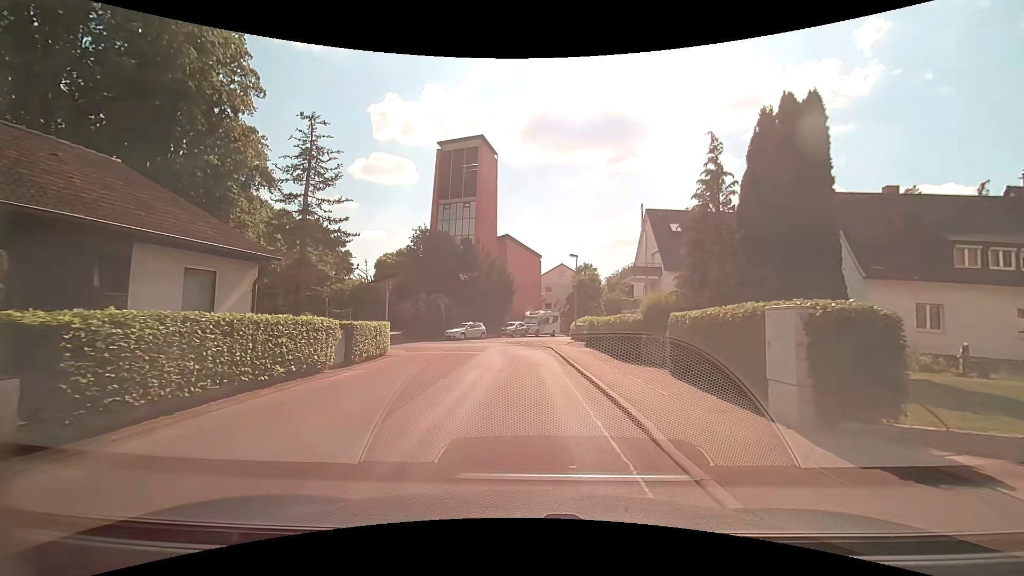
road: residential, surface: asphalt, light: Day
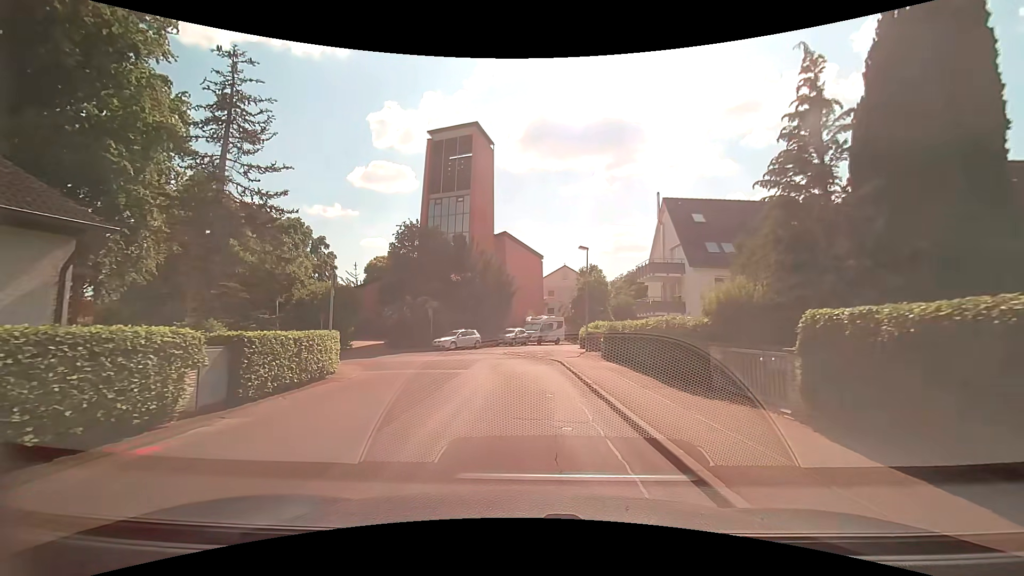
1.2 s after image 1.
(-0.1, +5.9) m; -2°
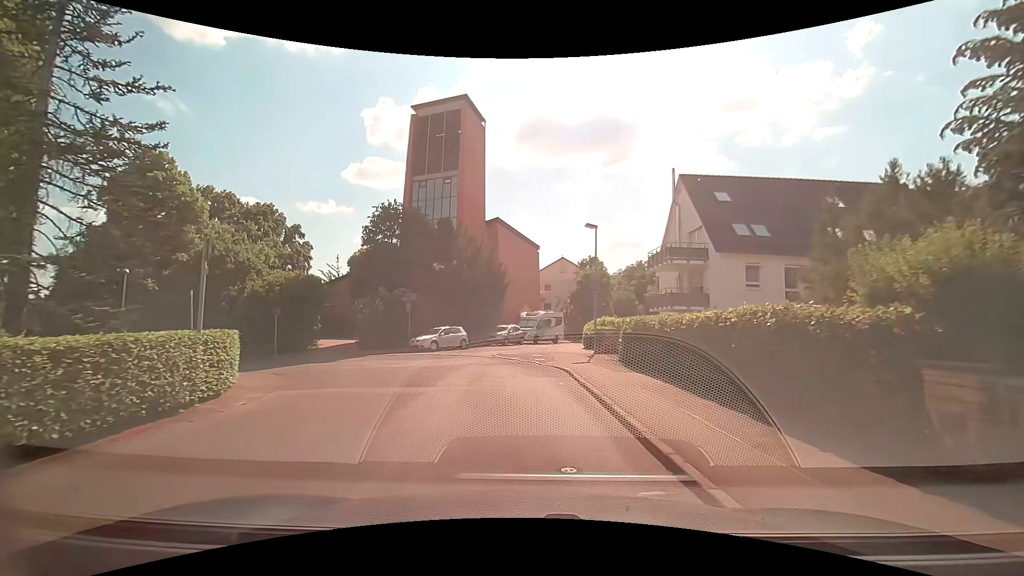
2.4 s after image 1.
(+0.1, +5.5) m; +1°
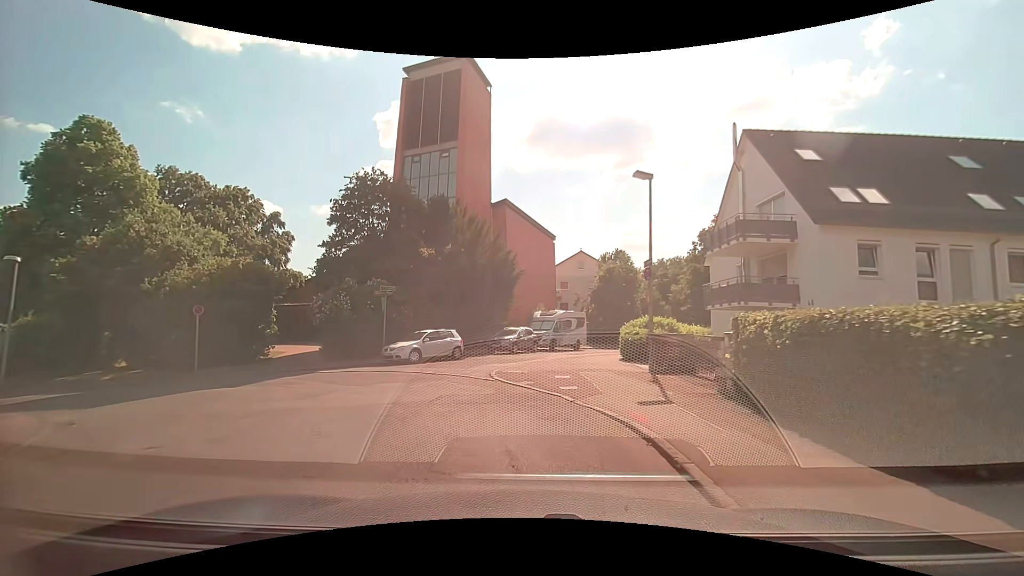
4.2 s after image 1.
(0.0, +8.2) m; -1°
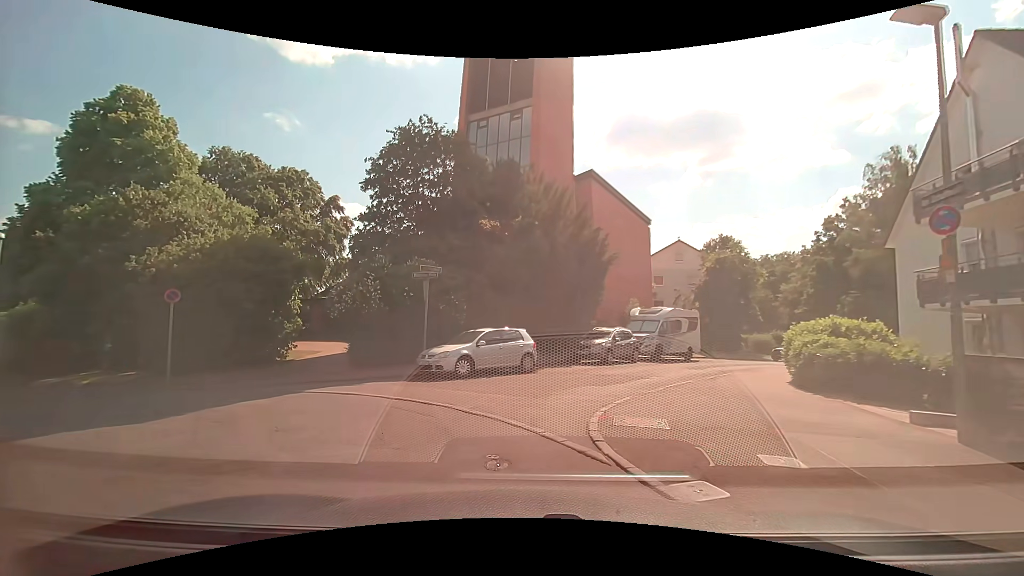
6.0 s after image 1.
(-0.5, +7.5) m; -8°
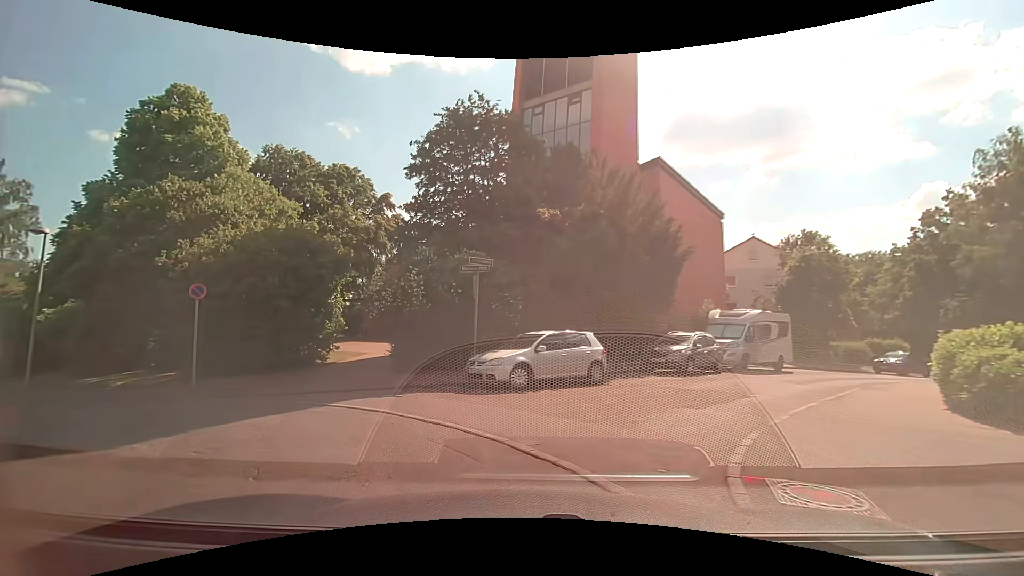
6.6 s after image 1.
(-0.2, +2.6) m; -7°
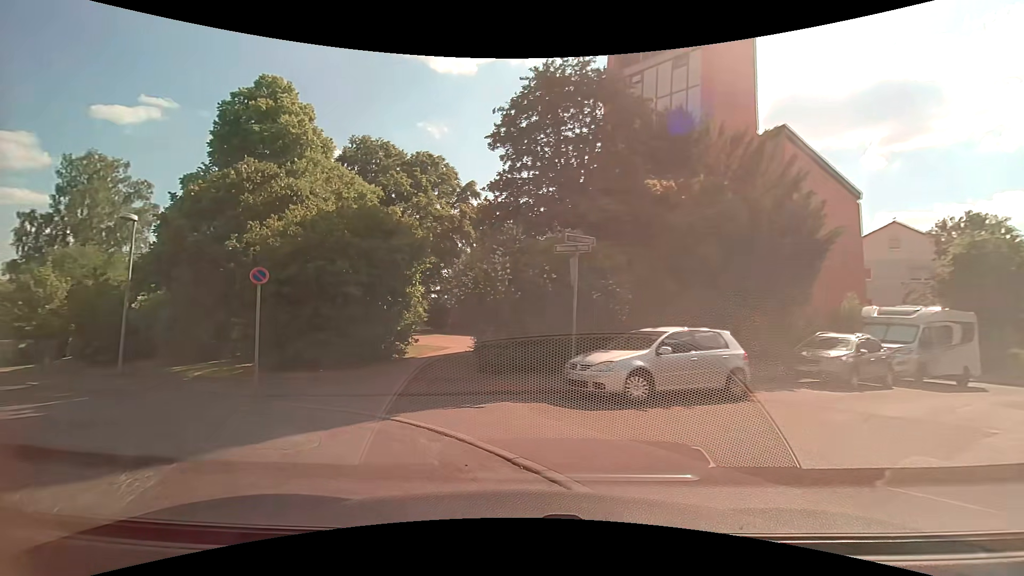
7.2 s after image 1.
(-0.2, +2.8) m; -9°
